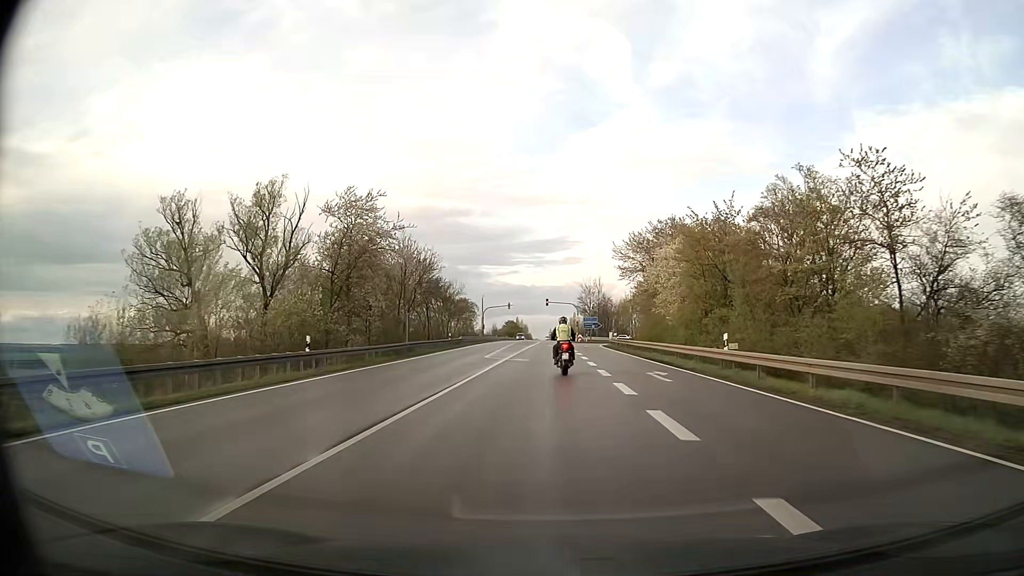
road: secondary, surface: asphalt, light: Day
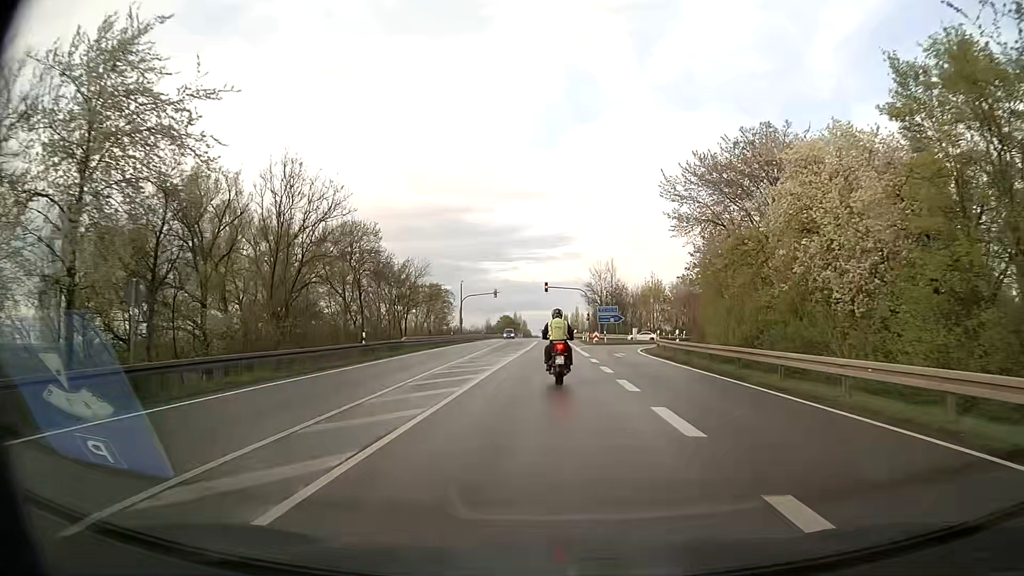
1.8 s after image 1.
(0.0, +29.9) m; 0°
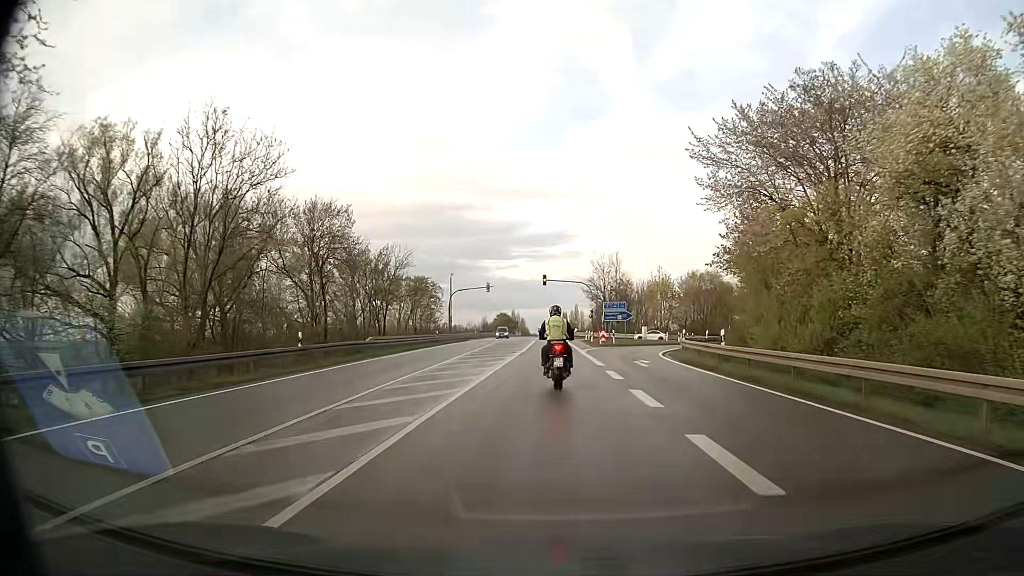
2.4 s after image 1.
(0.0, +8.8) m; 0°
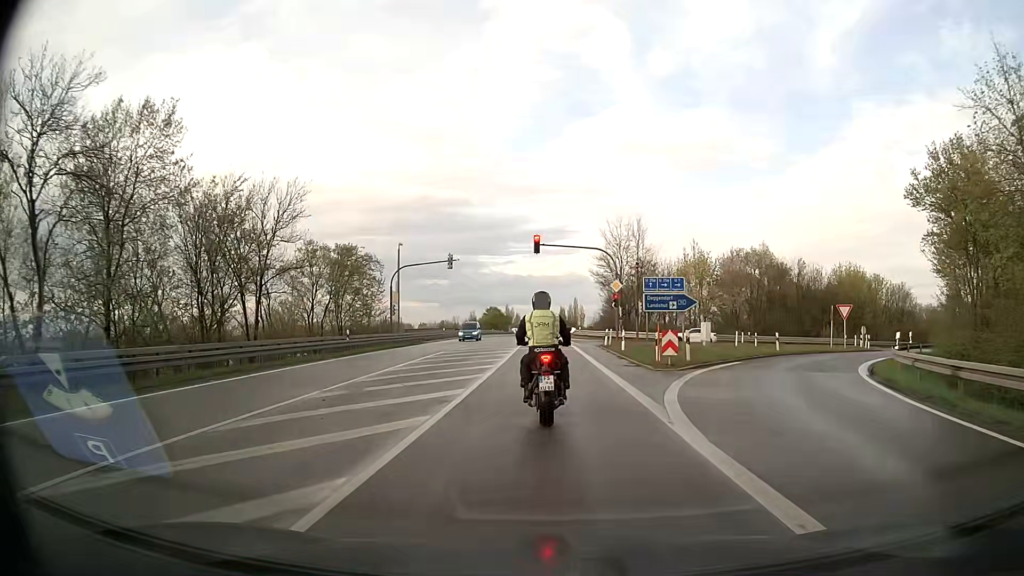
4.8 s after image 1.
(0.0, +27.8) m; 0°
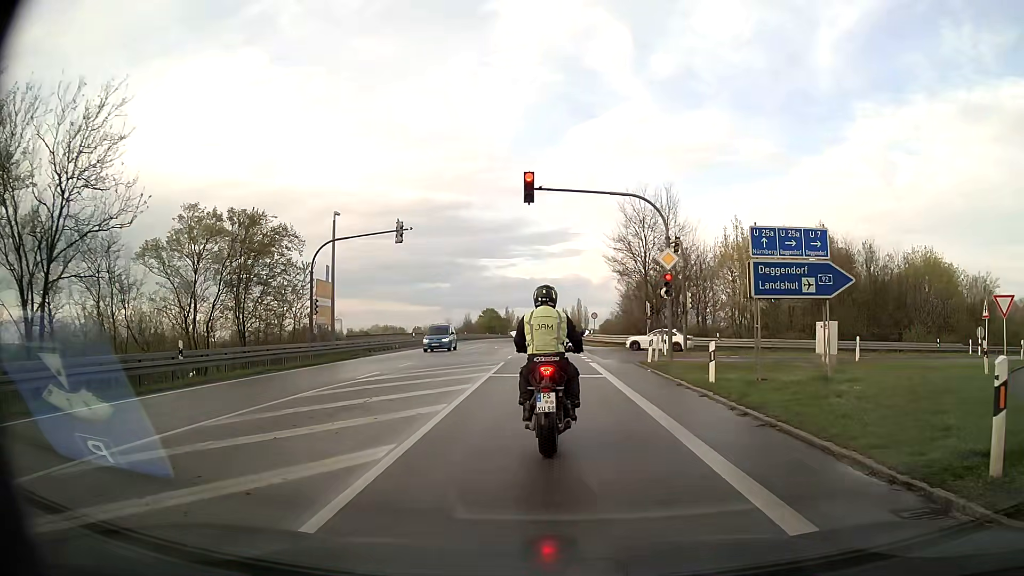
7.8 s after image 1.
(+0.1, +17.6) m; +1°
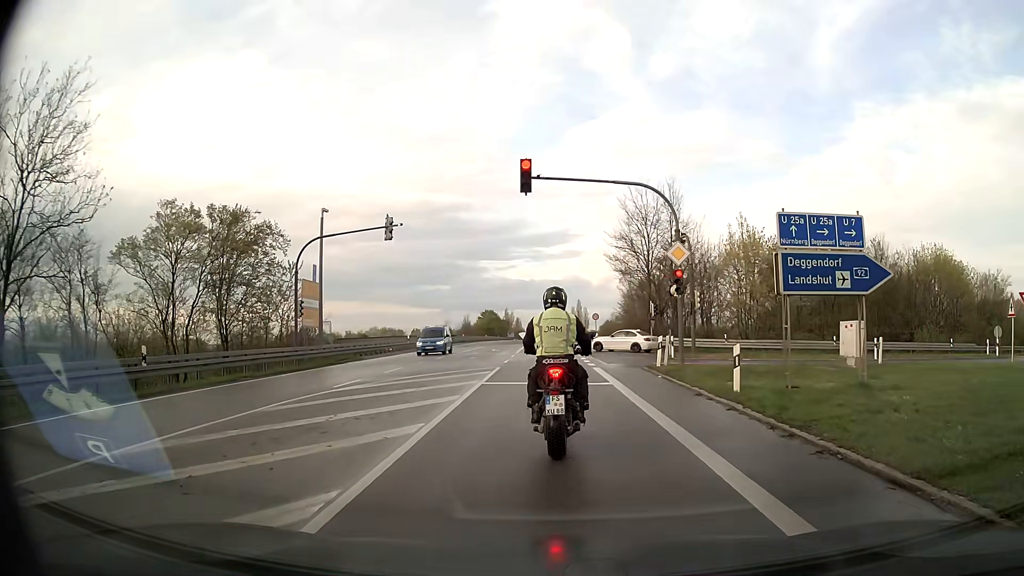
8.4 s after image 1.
(0.0, +2.1) m; -1°
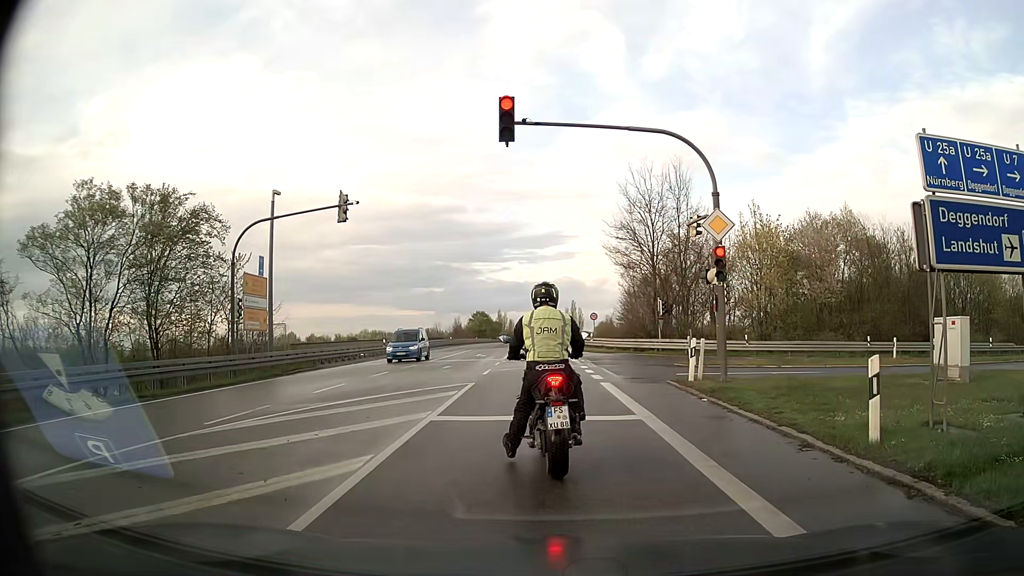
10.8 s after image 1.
(+0.1, +6.1) m; -1°
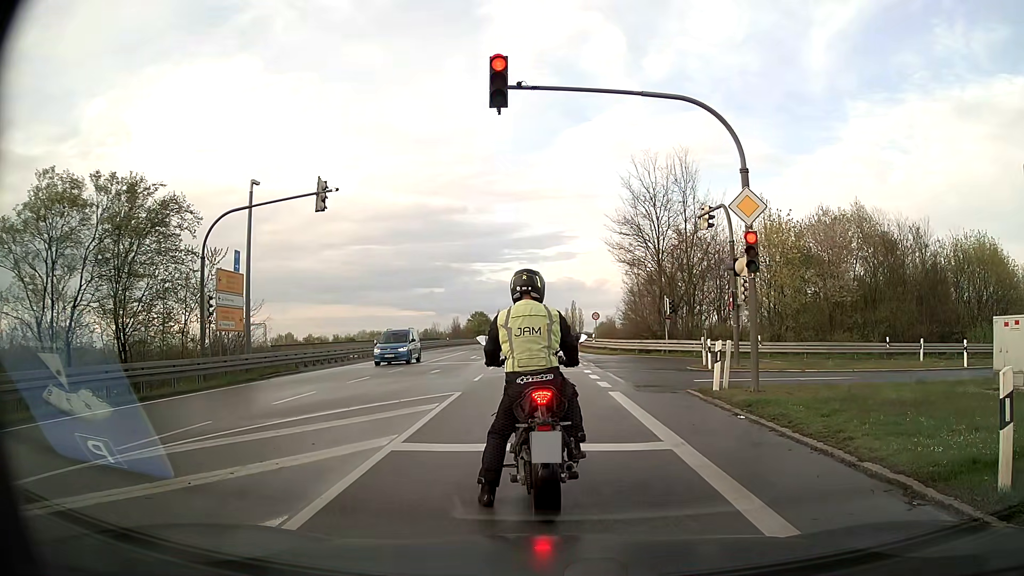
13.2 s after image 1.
(0.0, +2.4) m; 0°
